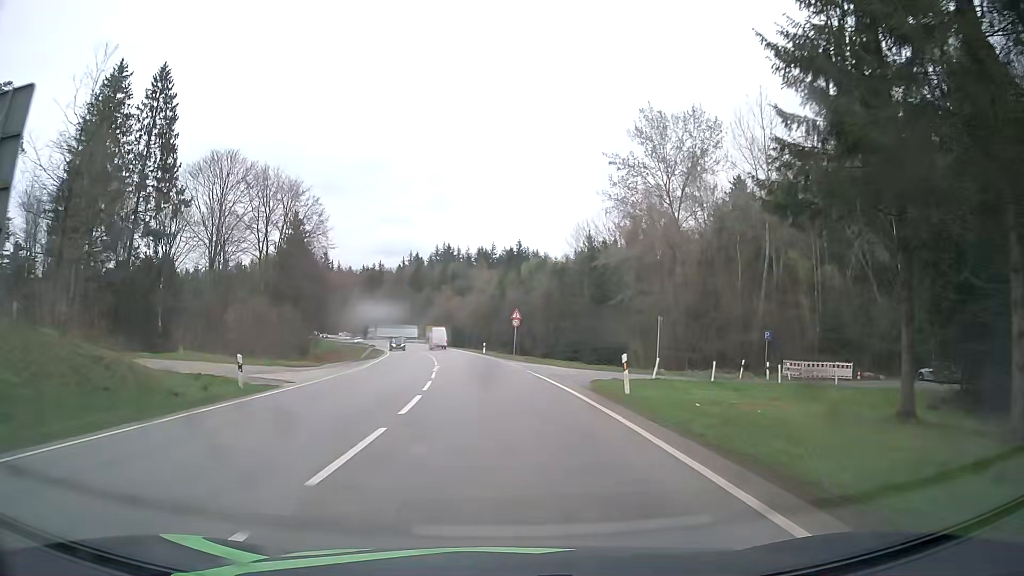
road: secondary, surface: asphalt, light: Day
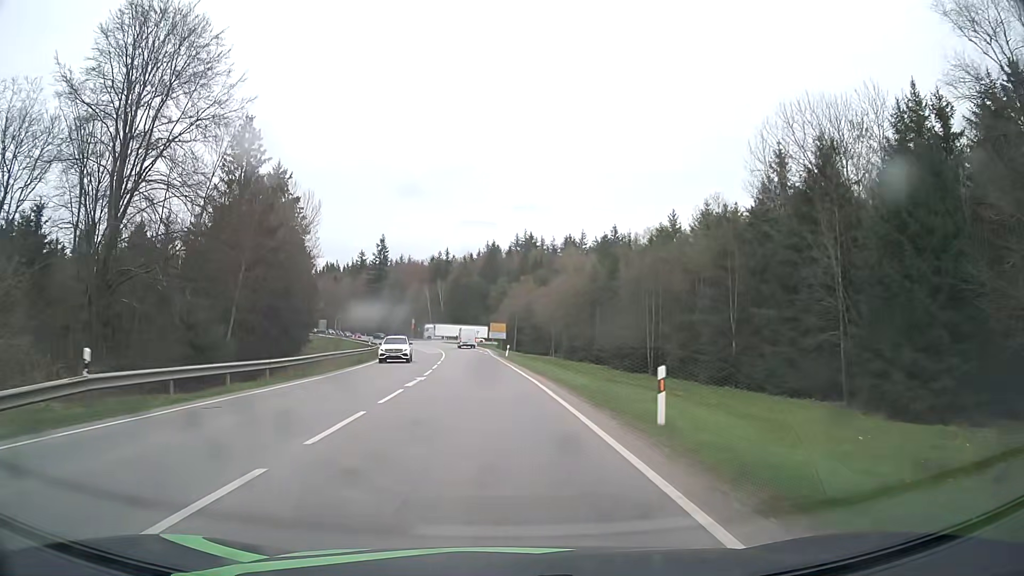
(-2.9, +51.7) m; -7°
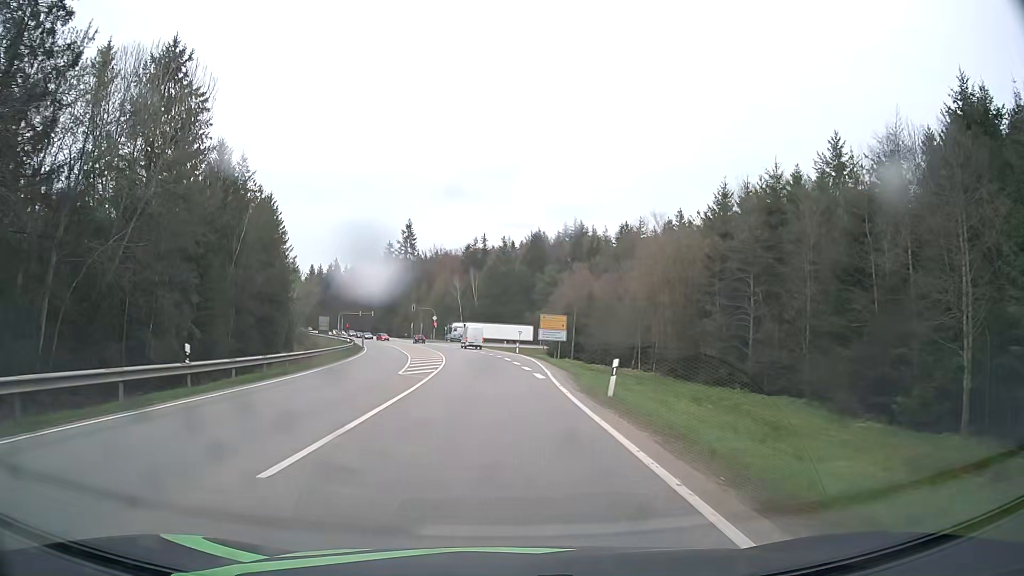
(-1.4, +38.6) m; -4°
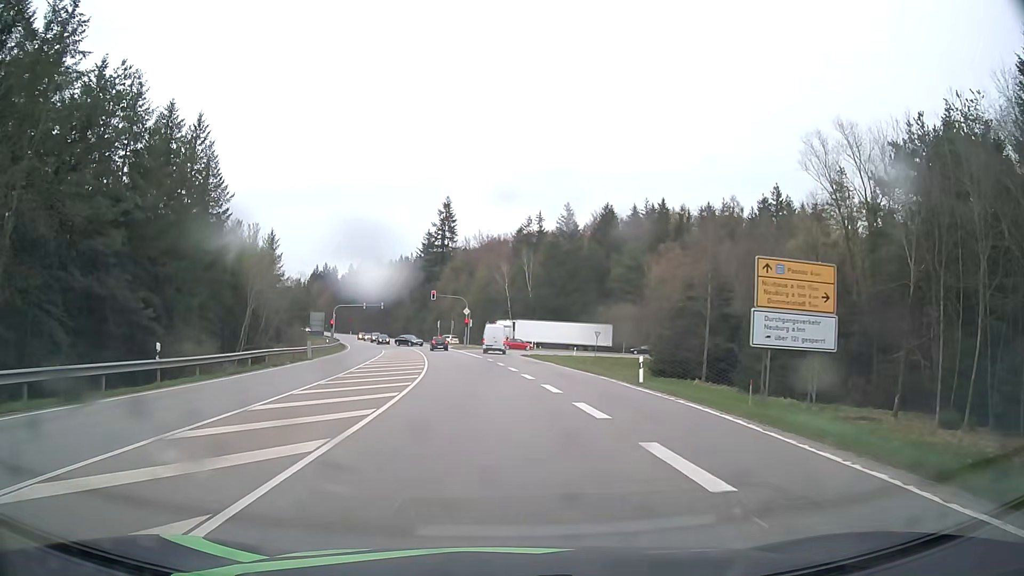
(-1.6, +42.0) m; -5°
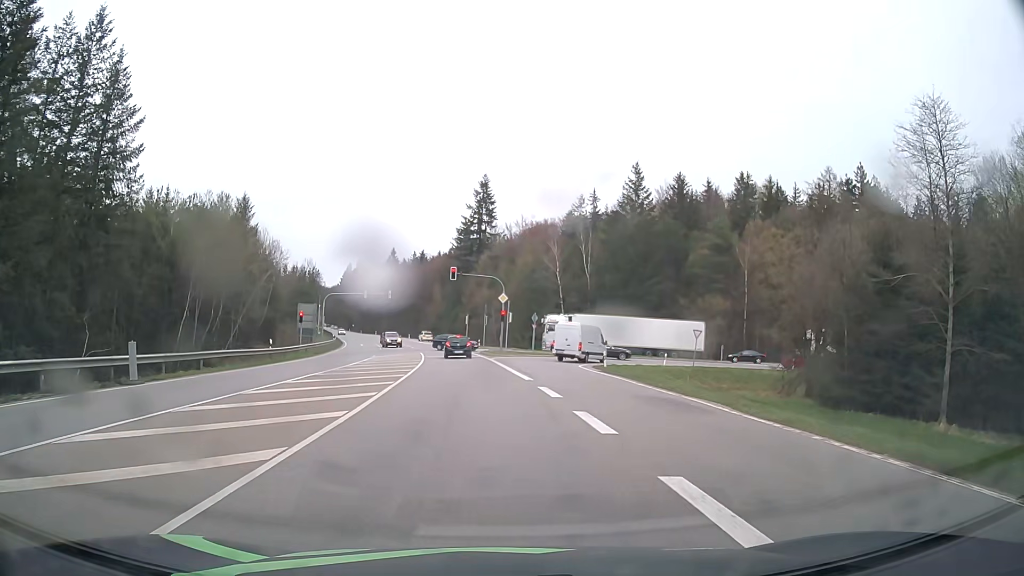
(-0.8, +26.0) m; -4°
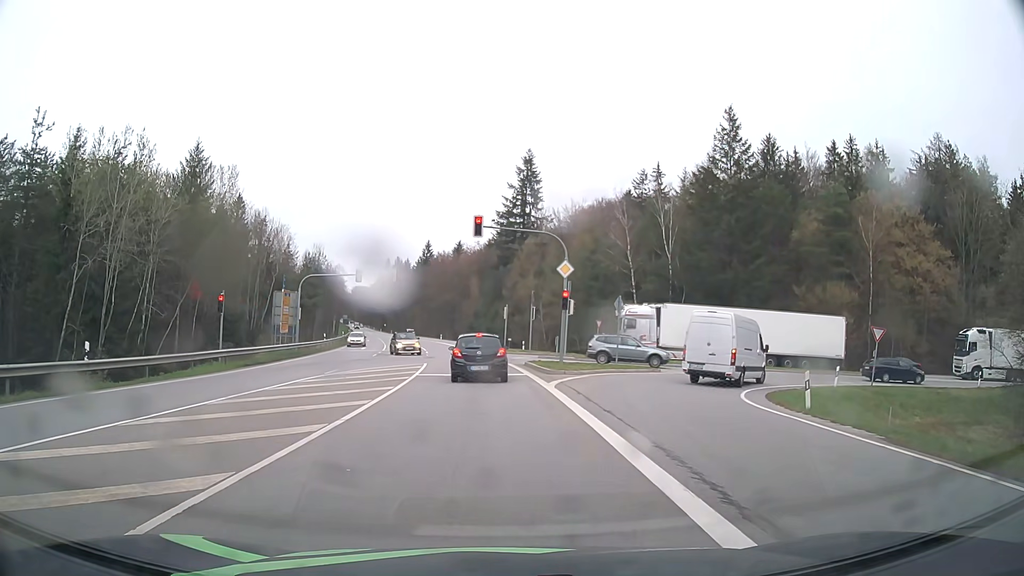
(-0.6, +22.0) m; -3°
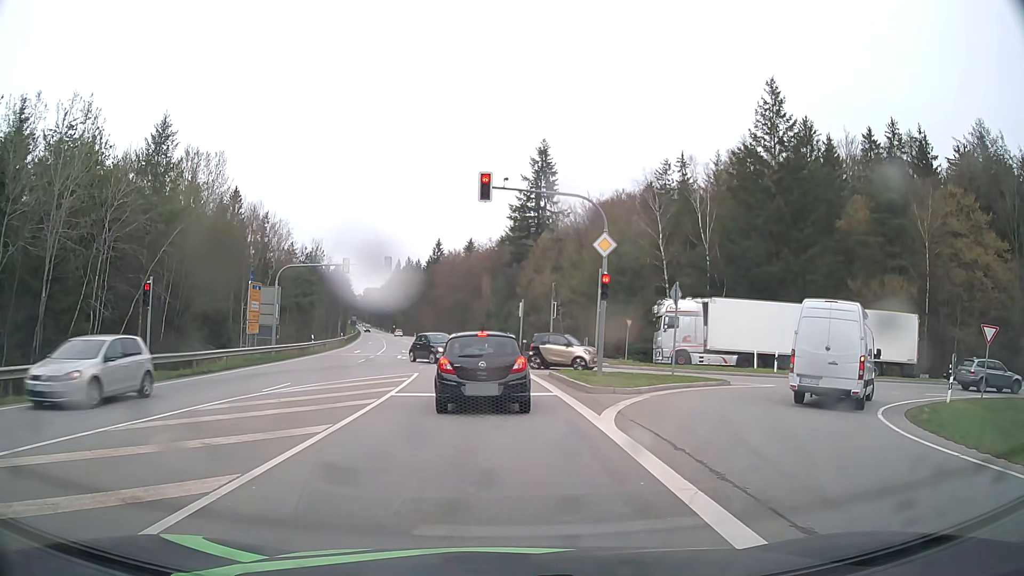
(-0.1, +8.0) m; -2°
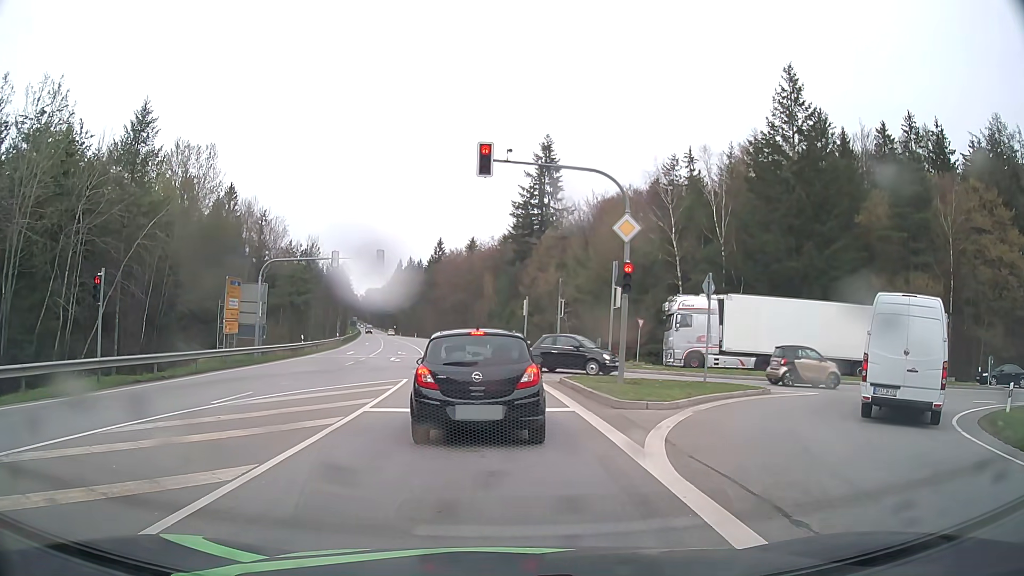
(0.0, +3.4) m; 0°
